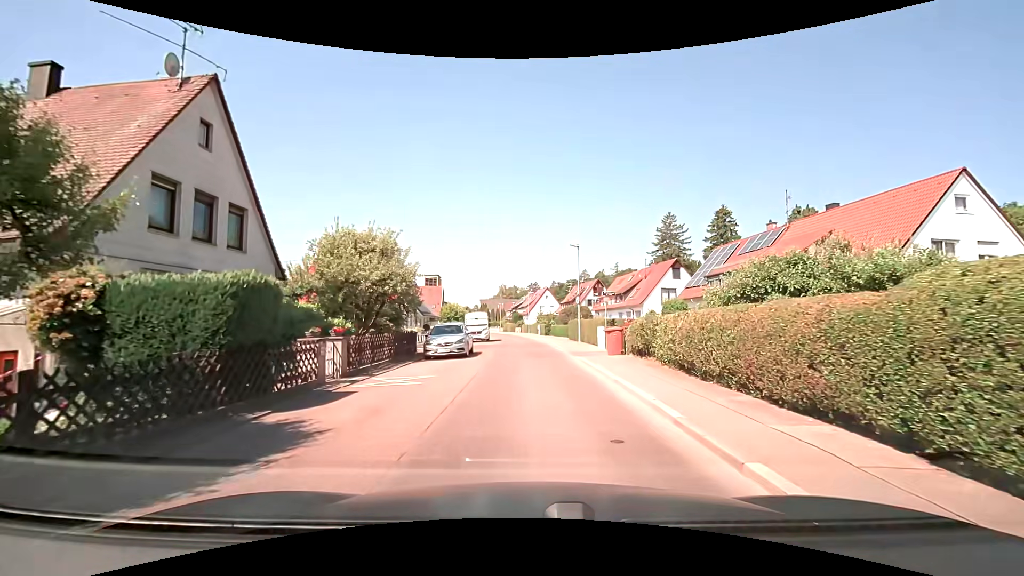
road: residential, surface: asphalt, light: Day
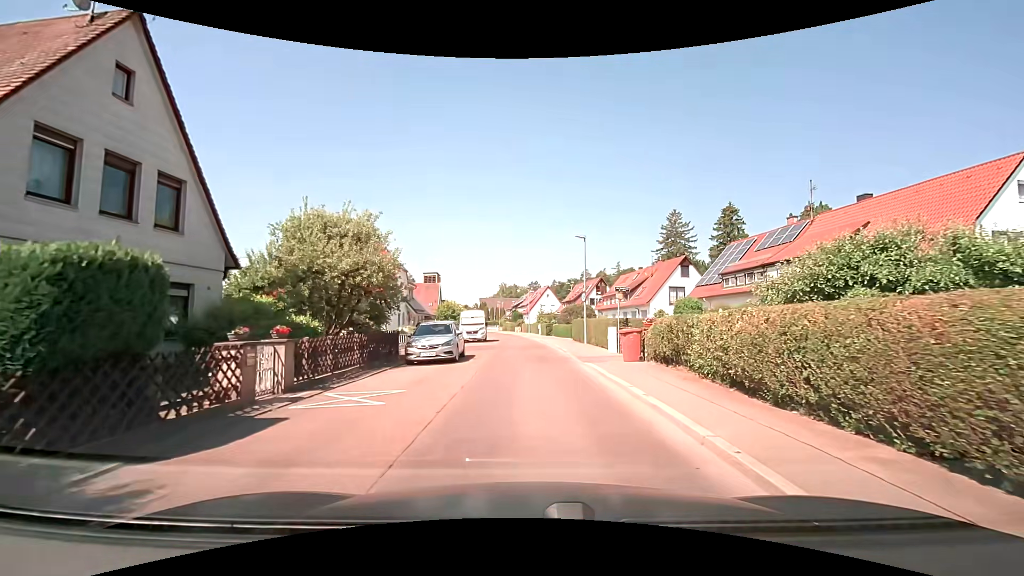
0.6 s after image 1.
(+0.1, +3.1) m; +1°
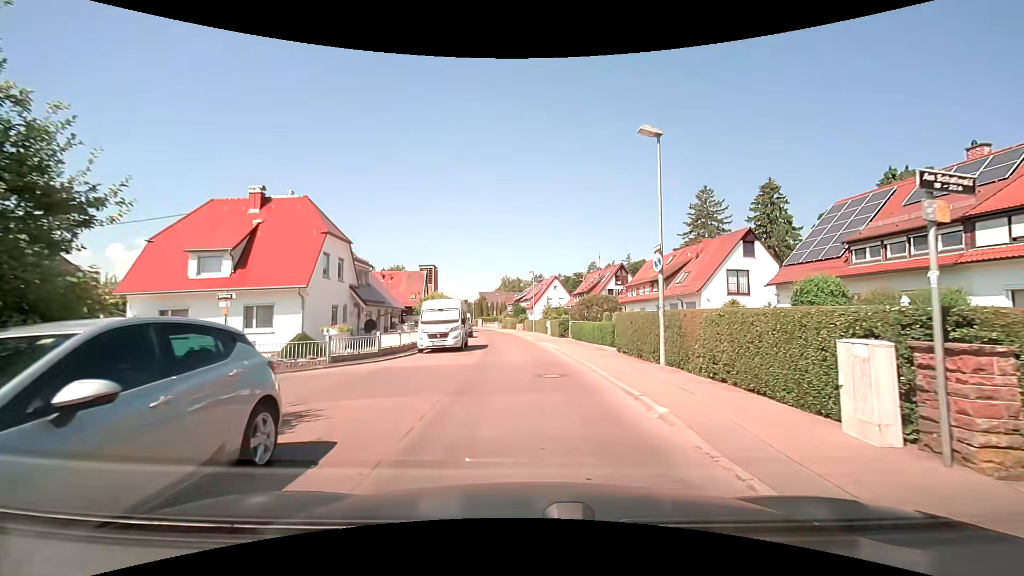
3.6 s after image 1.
(+0.1, +15.4) m; +1°
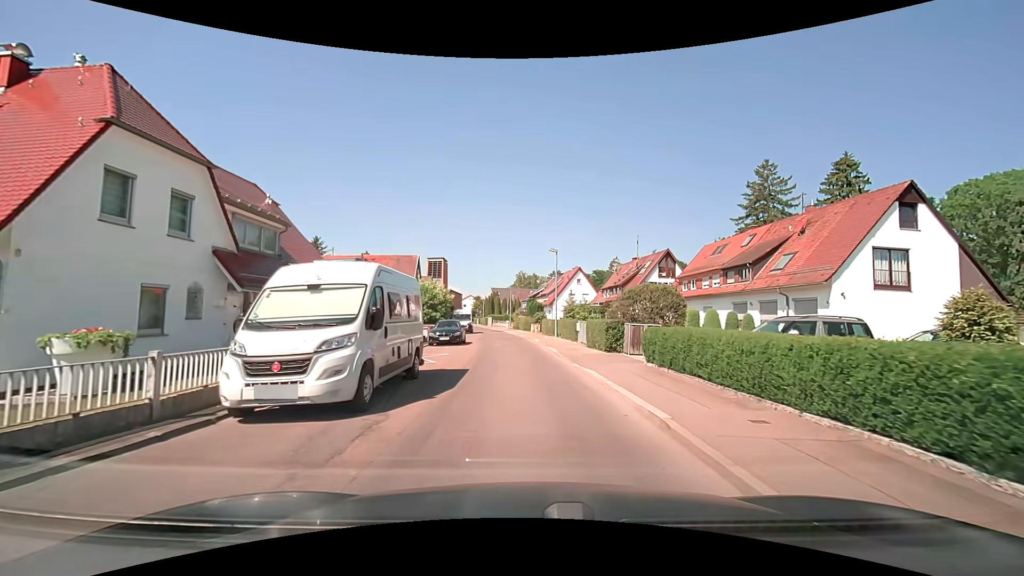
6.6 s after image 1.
(-0.4, +15.1) m; -3°
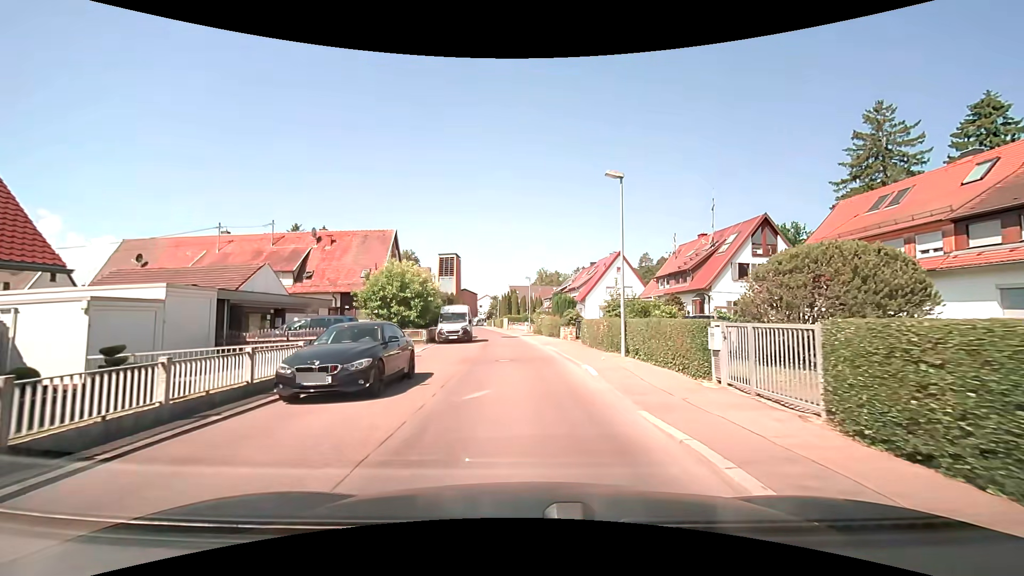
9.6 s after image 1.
(-0.2, +18.3) m; -2°
